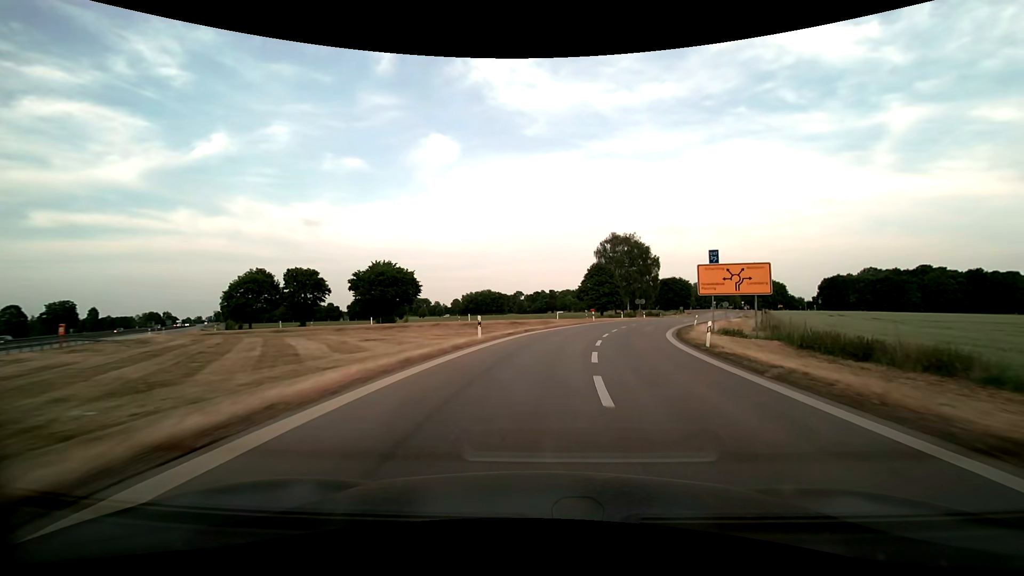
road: motorway_link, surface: asphalt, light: Day
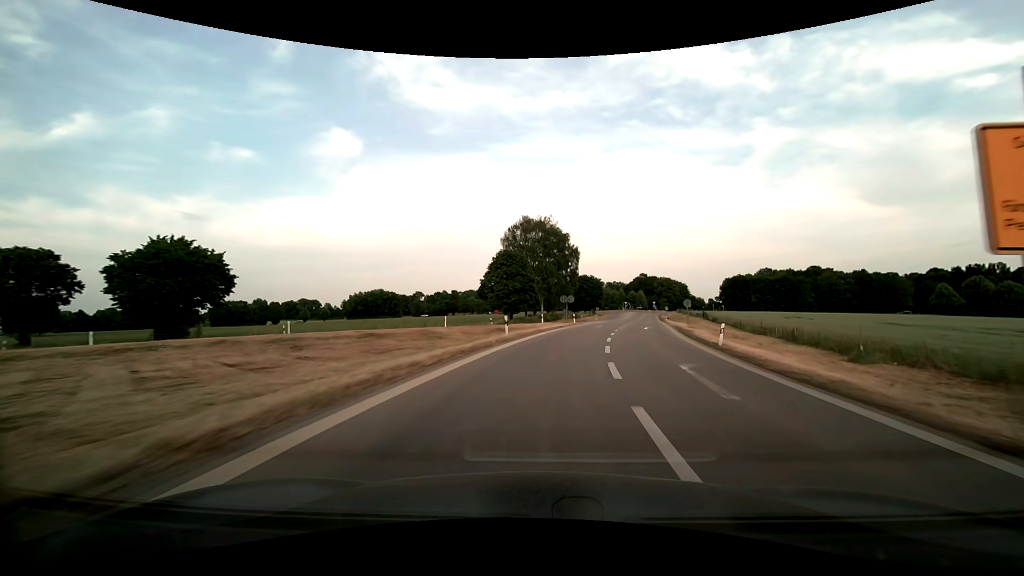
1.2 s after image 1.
(+2.6, +26.9) m; +12°
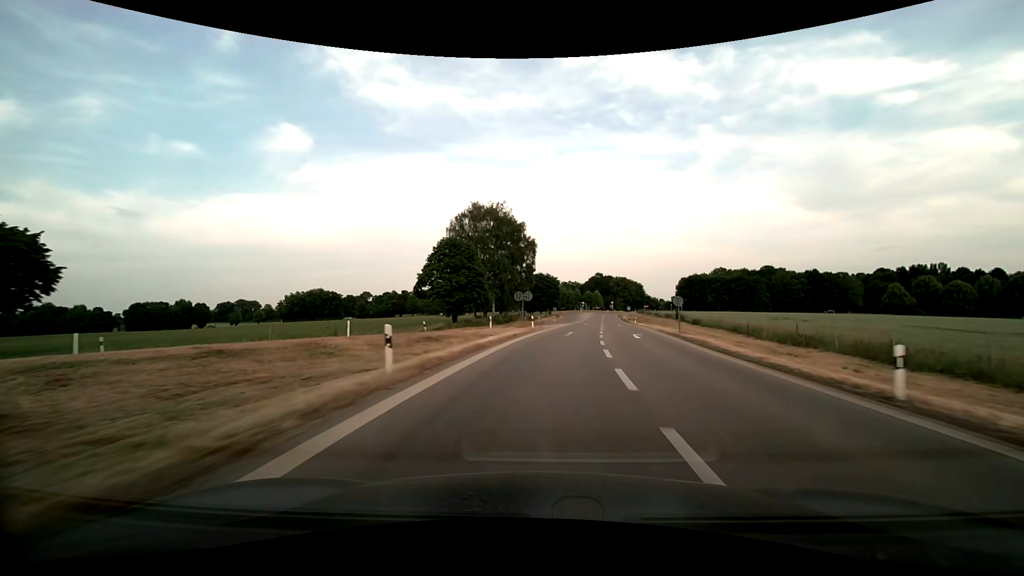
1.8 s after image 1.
(+0.5, +13.5) m; +5°
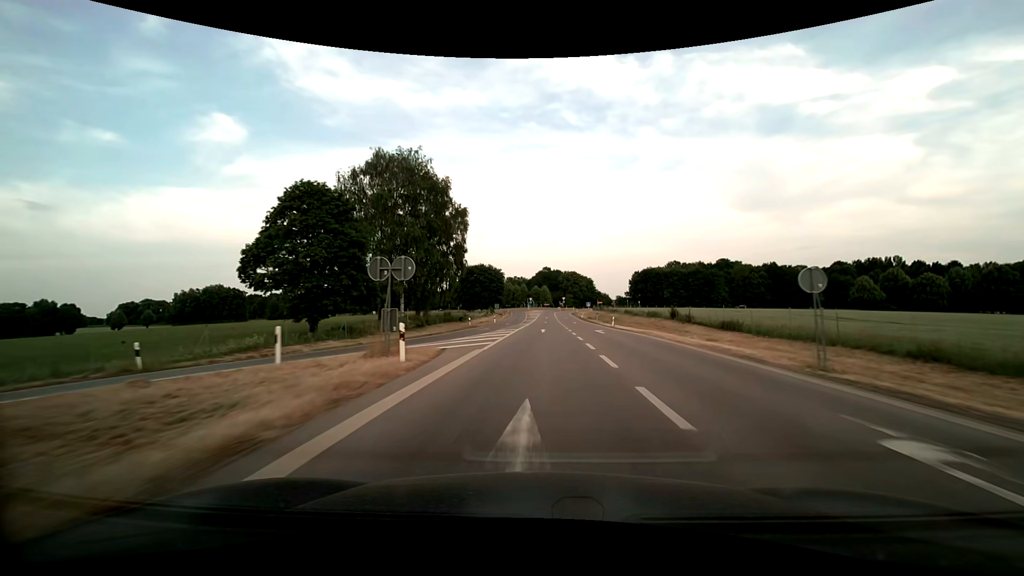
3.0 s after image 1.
(+1.5, +26.9) m; +6°
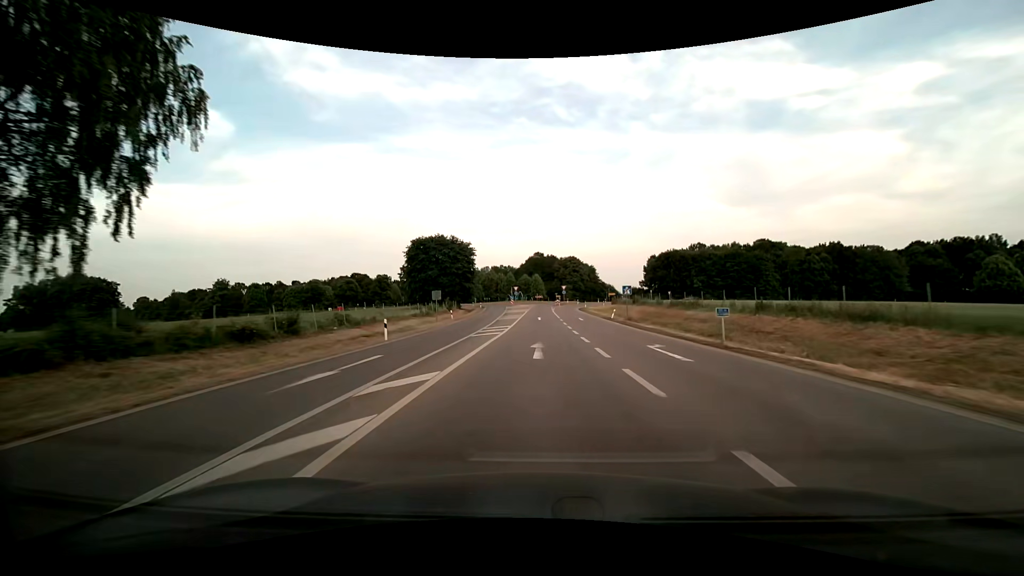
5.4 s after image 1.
(+1.1, +52.1) m; +1°
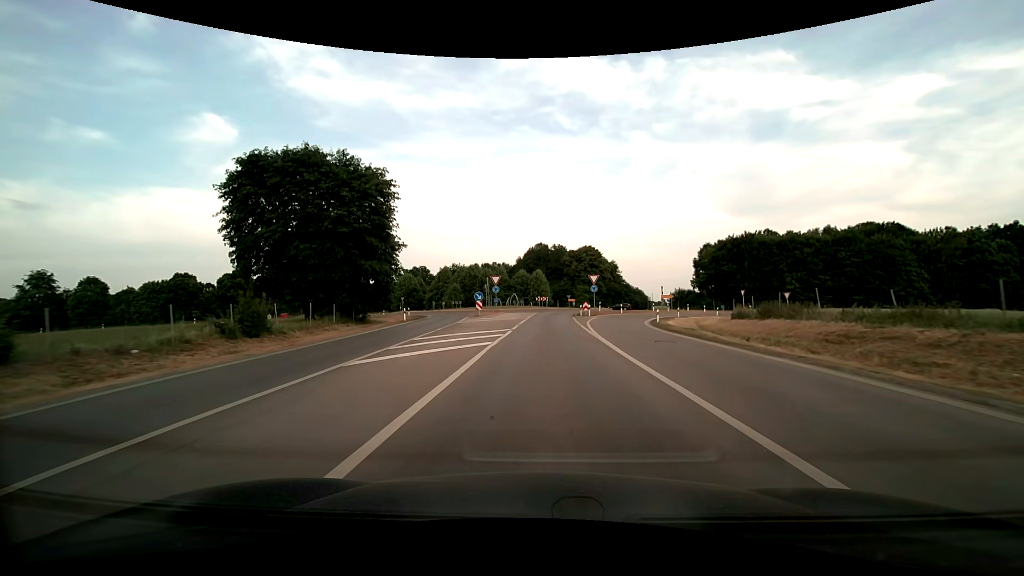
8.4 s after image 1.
(+0.1, +57.9) m; 0°
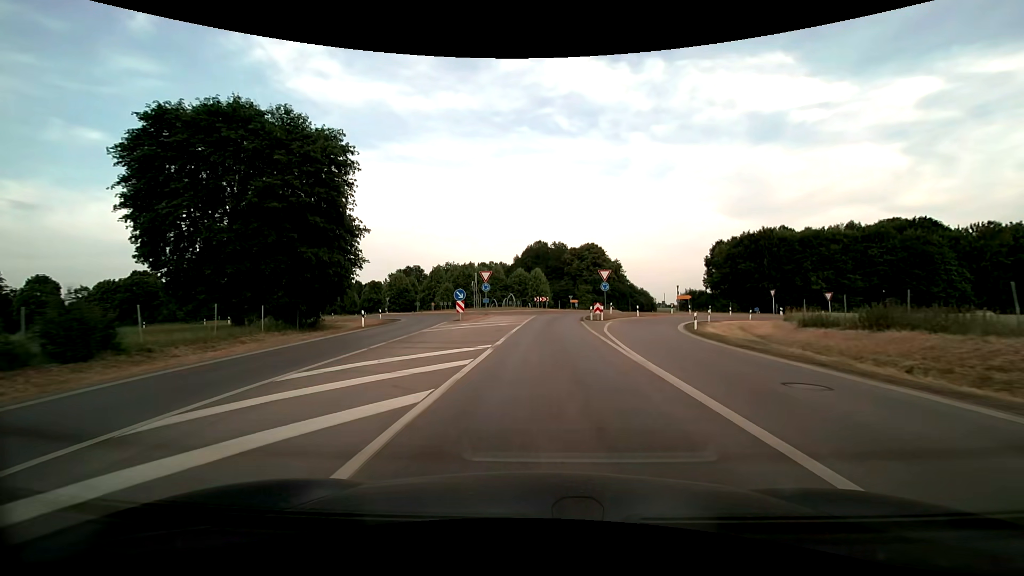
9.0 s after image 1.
(0.0, +9.7) m; 0°
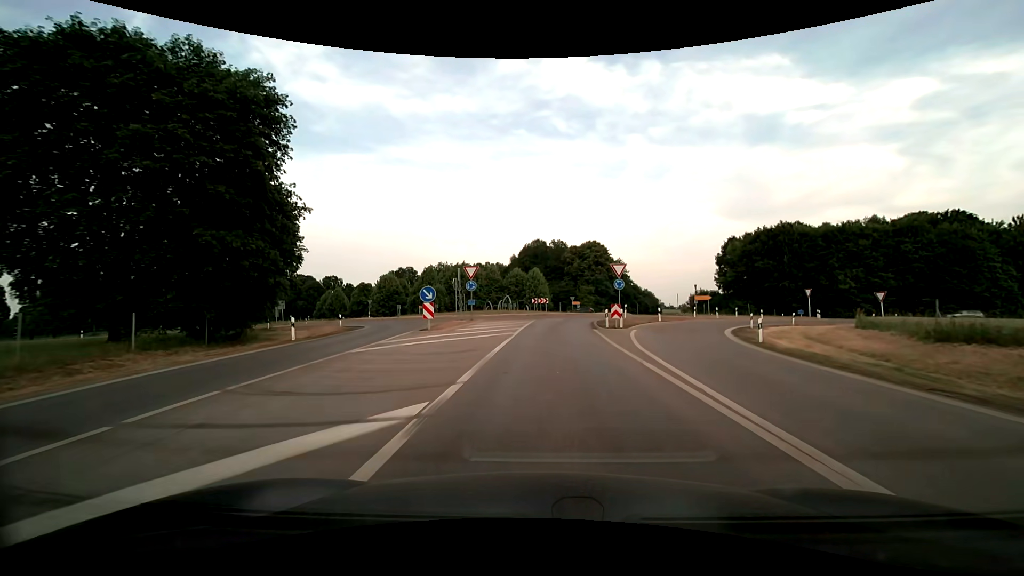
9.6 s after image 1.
(0.0, +8.8) m; 0°
(0, +10) (0, +20) (+1, +30) (+3, +40) (+8, +48) (+13, +57) (+14, +67) (+10, +76) (+3, +83) (-7, +86) m
